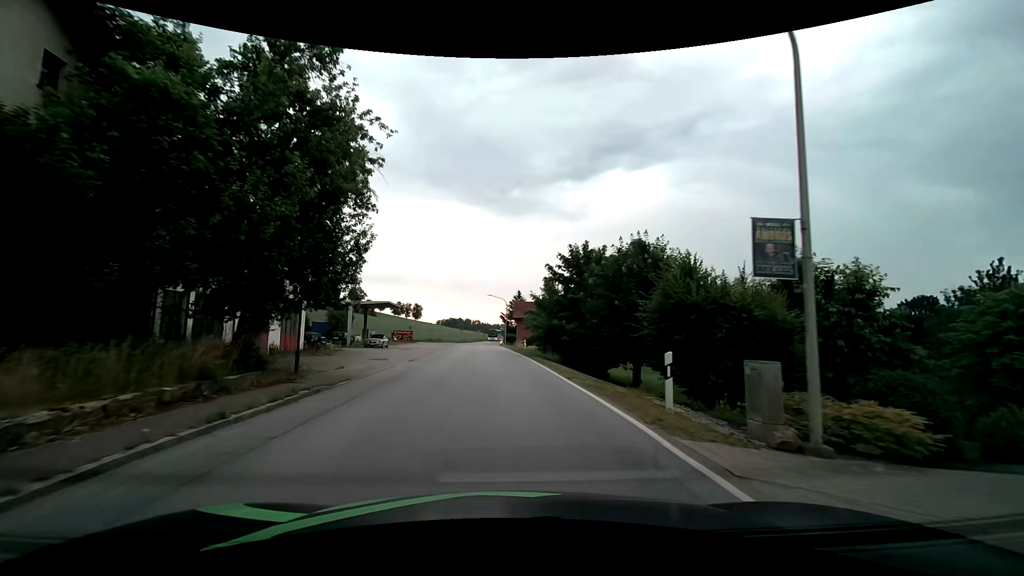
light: Day
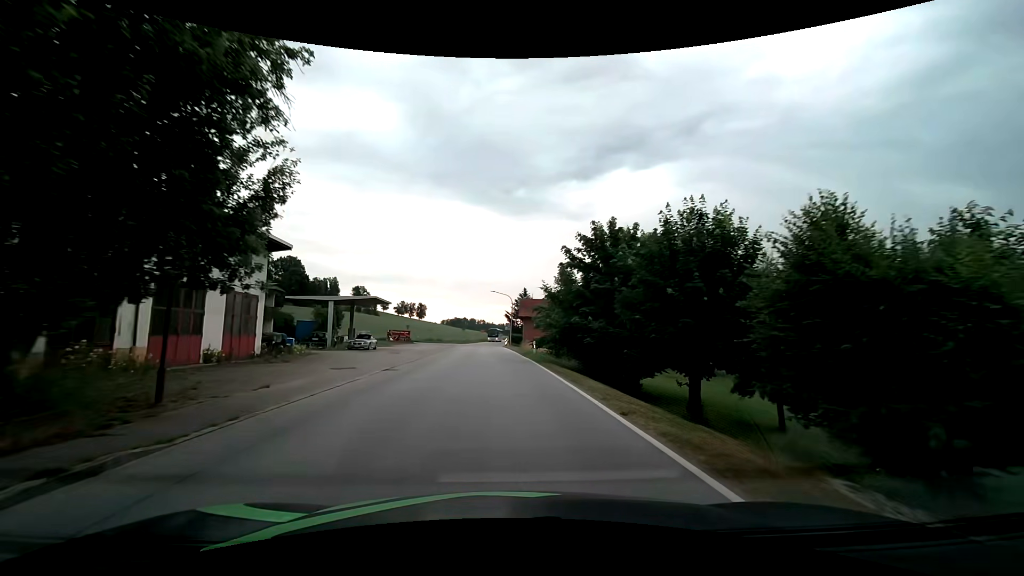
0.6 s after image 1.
(0.0, +6.5) m; 0°
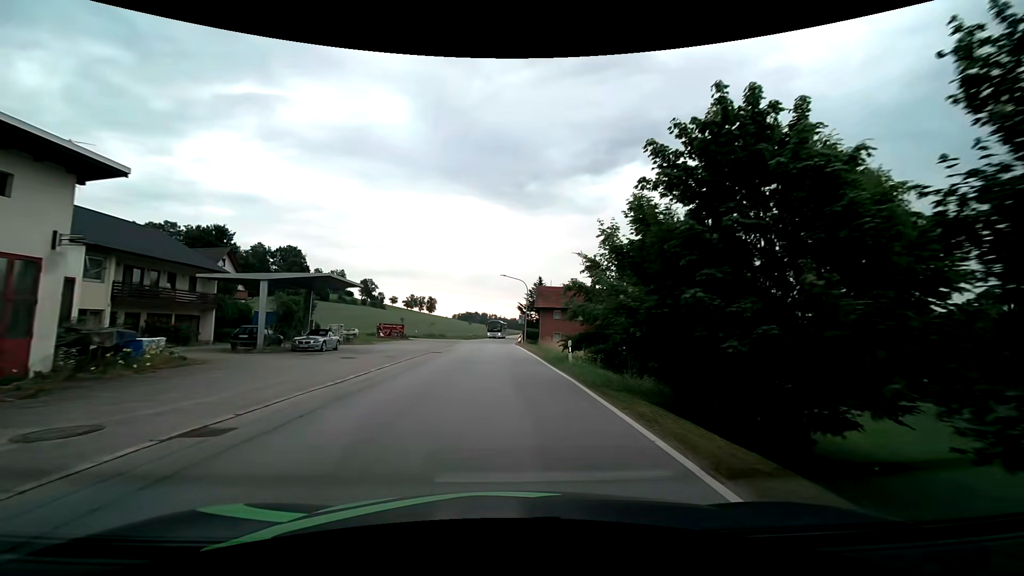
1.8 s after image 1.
(-0.3, +13.0) m; -2°
